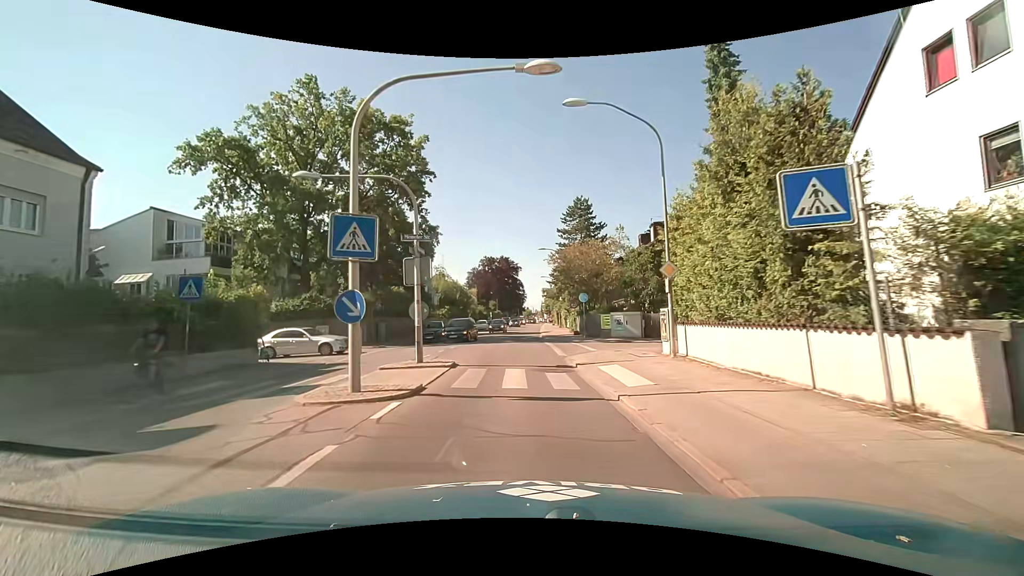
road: secondary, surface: asphalt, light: Day
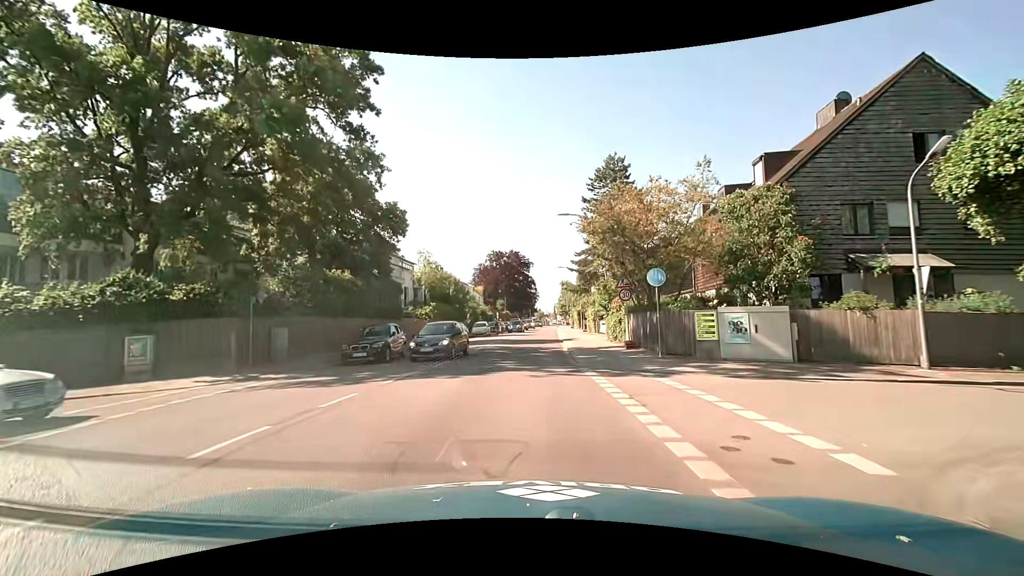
(-0.3, +17.0) m; -1°
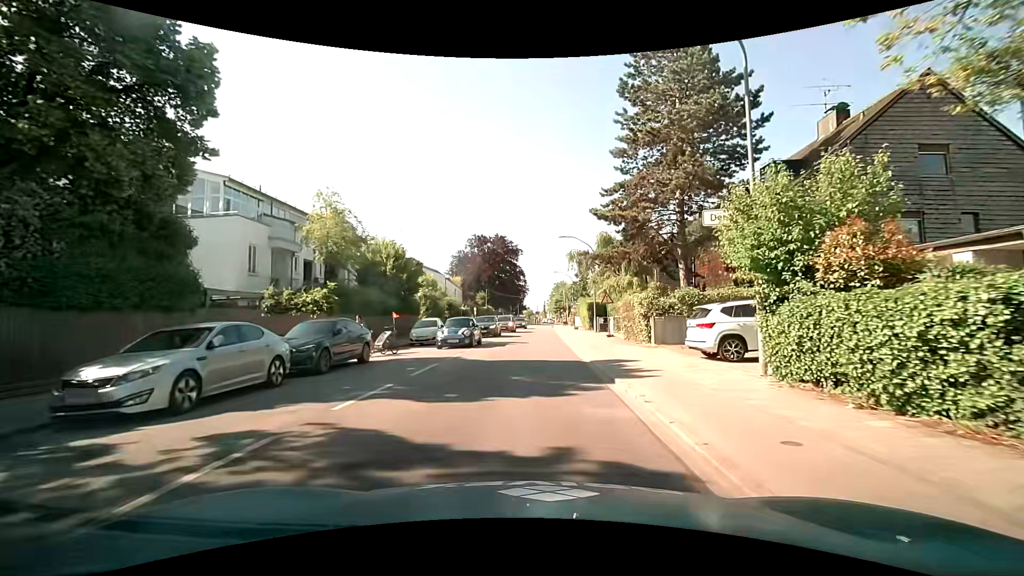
(0.0, +21.6) m; 0°
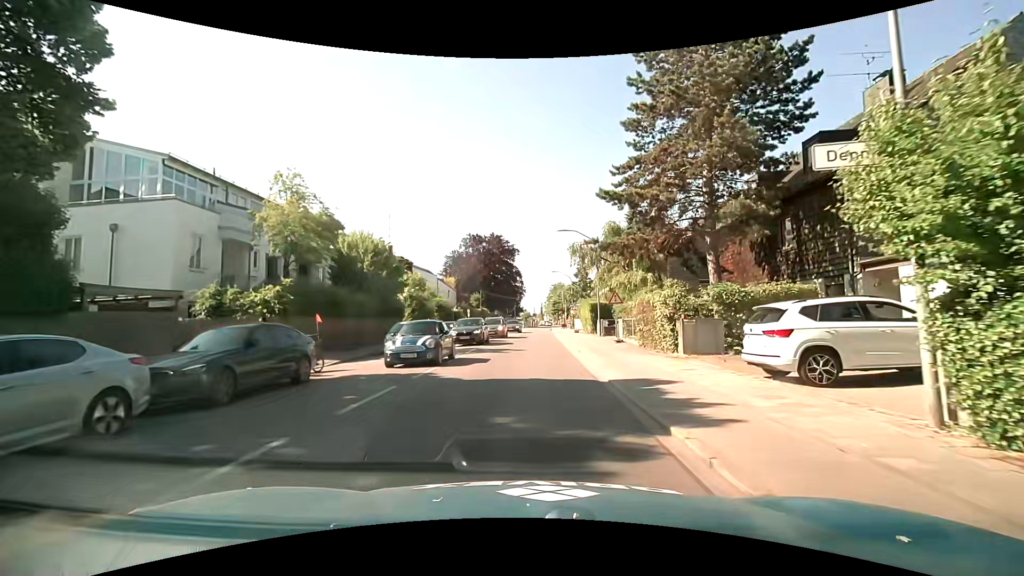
(+0.1, +4.1) m; +2°
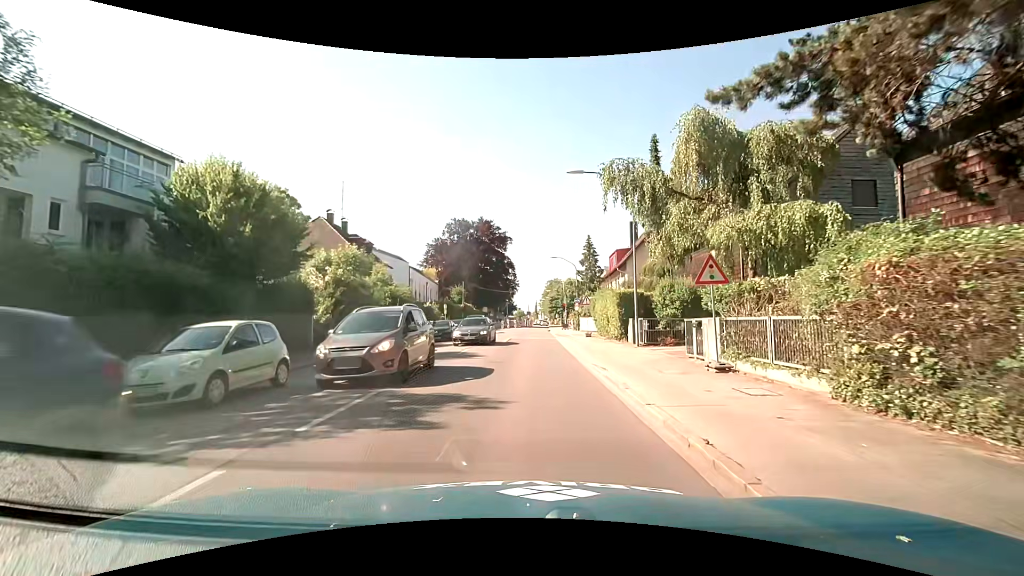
(-0.1, +14.6) m; 0°
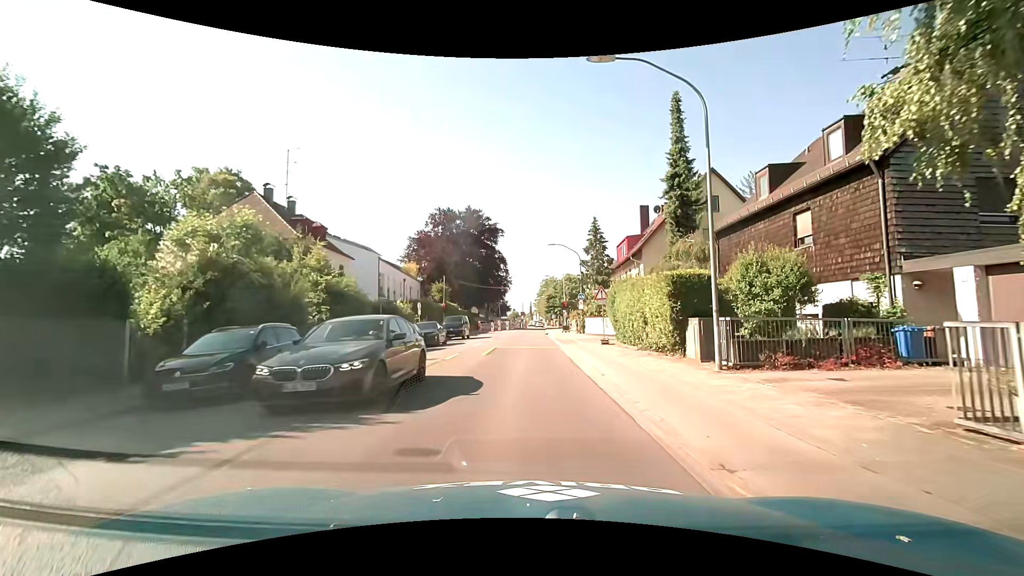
(+0.1, +10.2) m; +1°
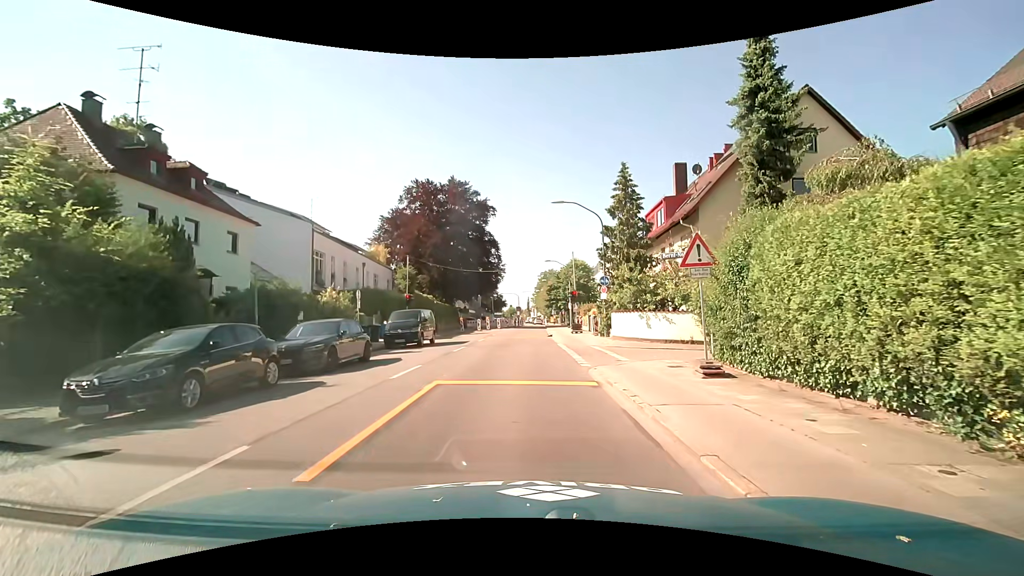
(-0.2, +14.8) m; 0°
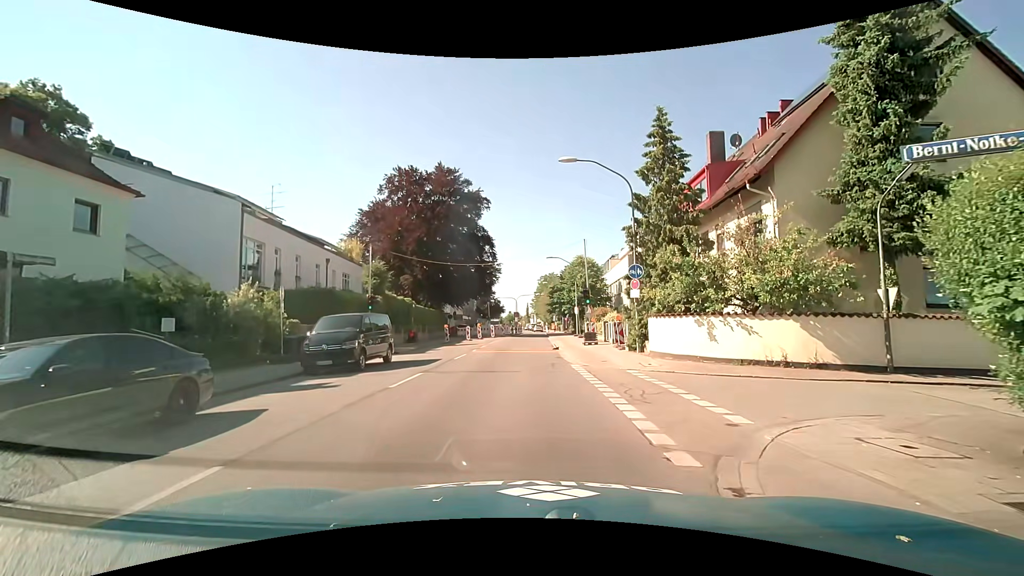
(-0.1, +9.0) m; -1°
(0, +10) (0, +20) (0, +30) (0, +40) (0, +50) (+1, +60) (+1, +70) (+1, +80) (0, +90) (0, +100) m
